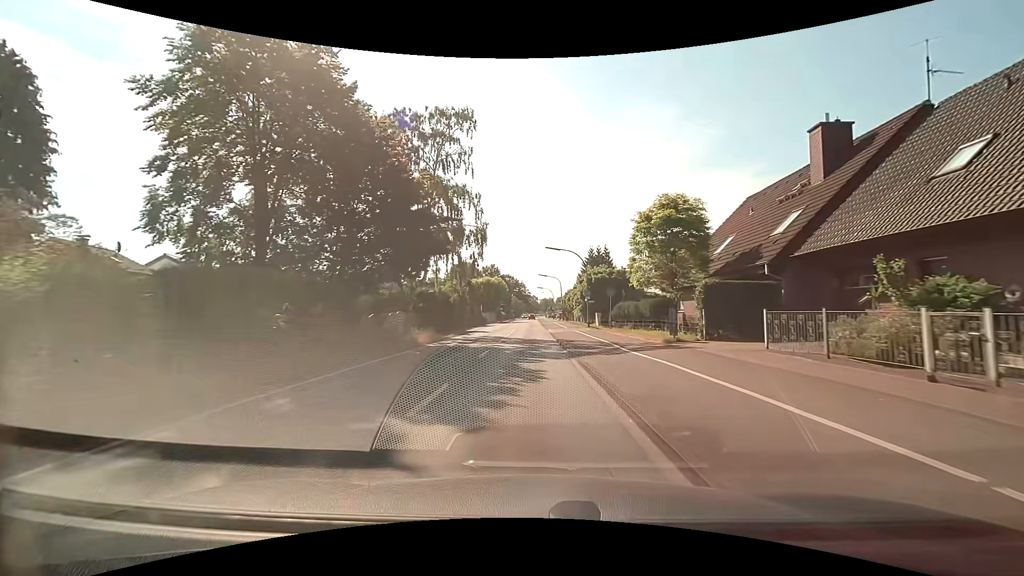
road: tertiary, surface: asphalt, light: Day
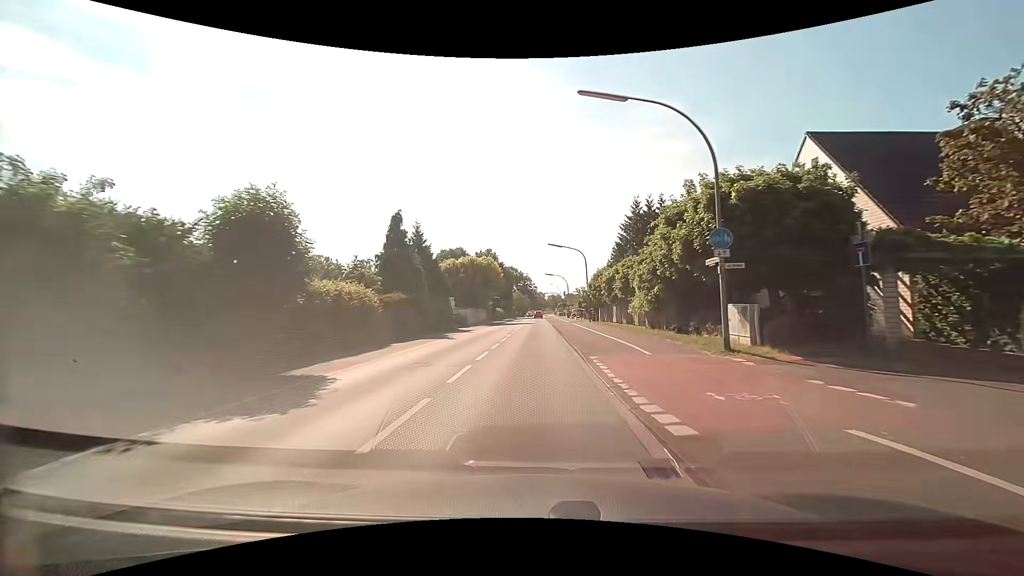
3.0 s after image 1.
(-0.1, +33.0) m; -1°
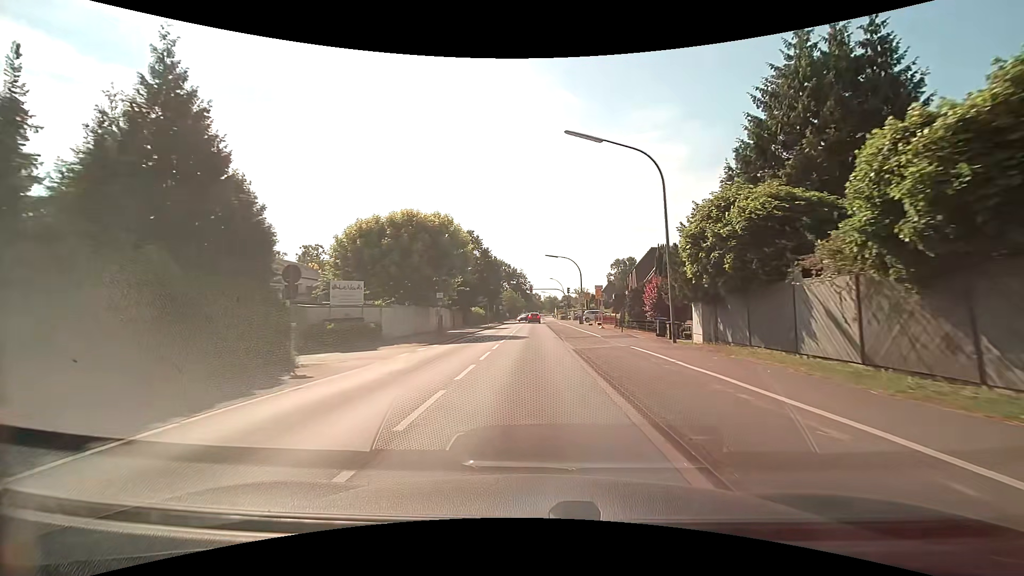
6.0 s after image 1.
(0.0, +30.6) m; +1°
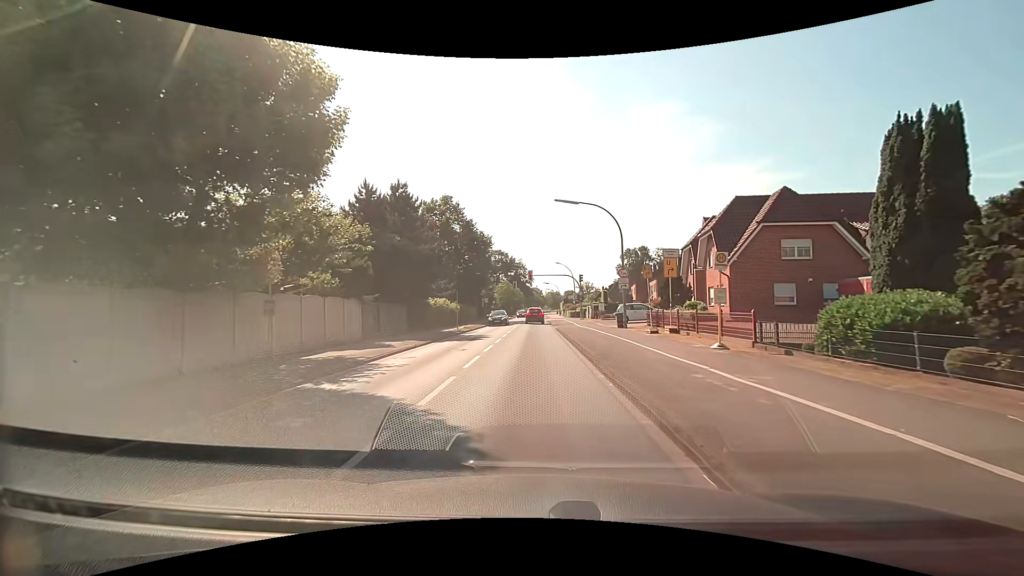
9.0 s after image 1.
(-0.1, +25.4) m; 0°
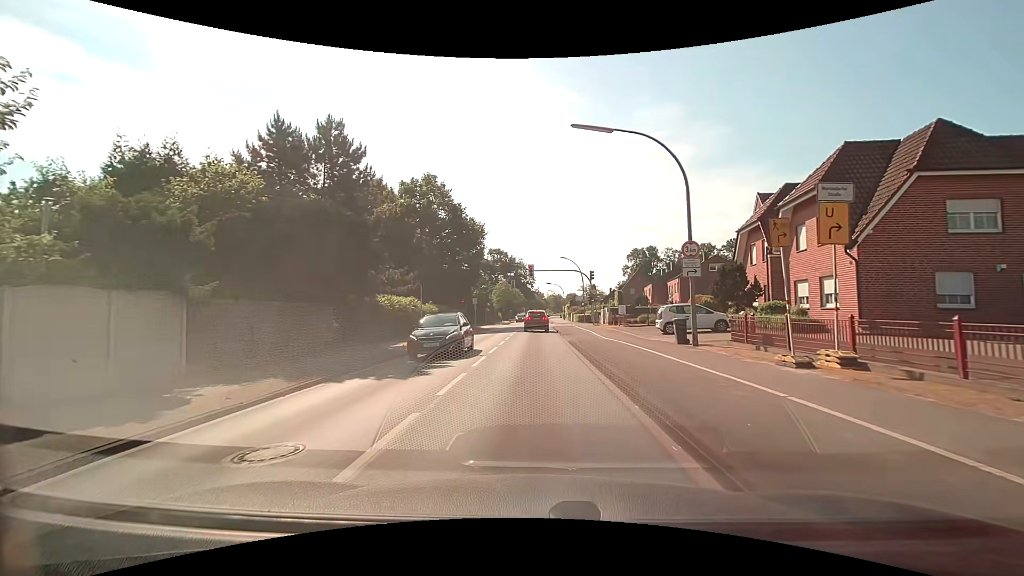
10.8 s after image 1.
(0.0, +12.3) m; 0°
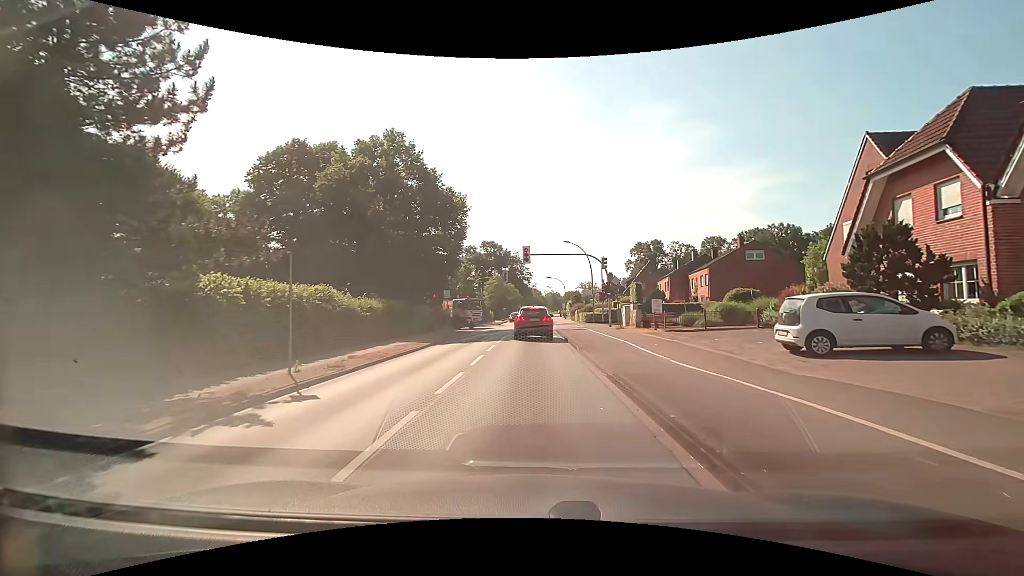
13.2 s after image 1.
(0.0, +13.3) m; +1°
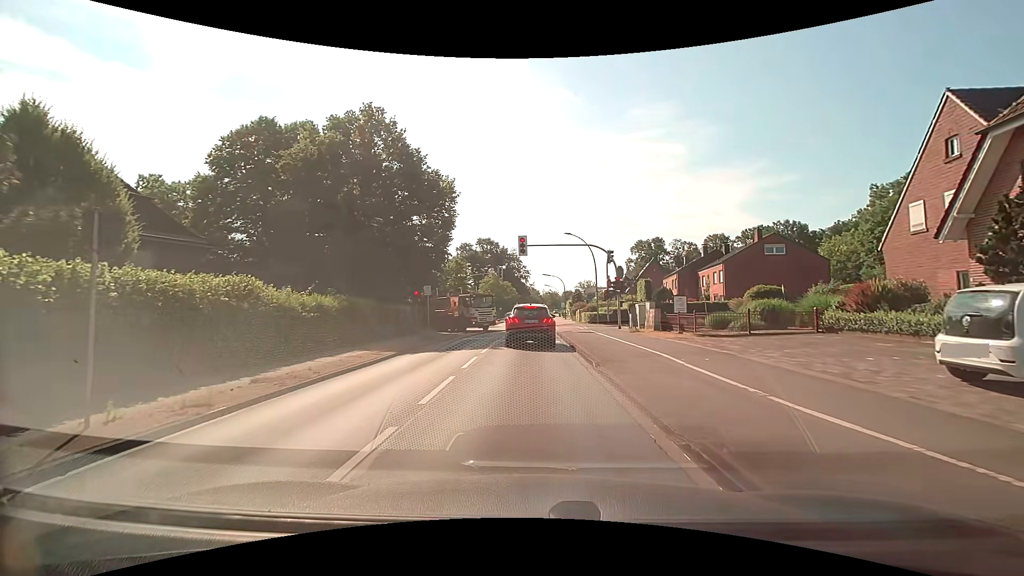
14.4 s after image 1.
(0.0, +5.3) m; 0°
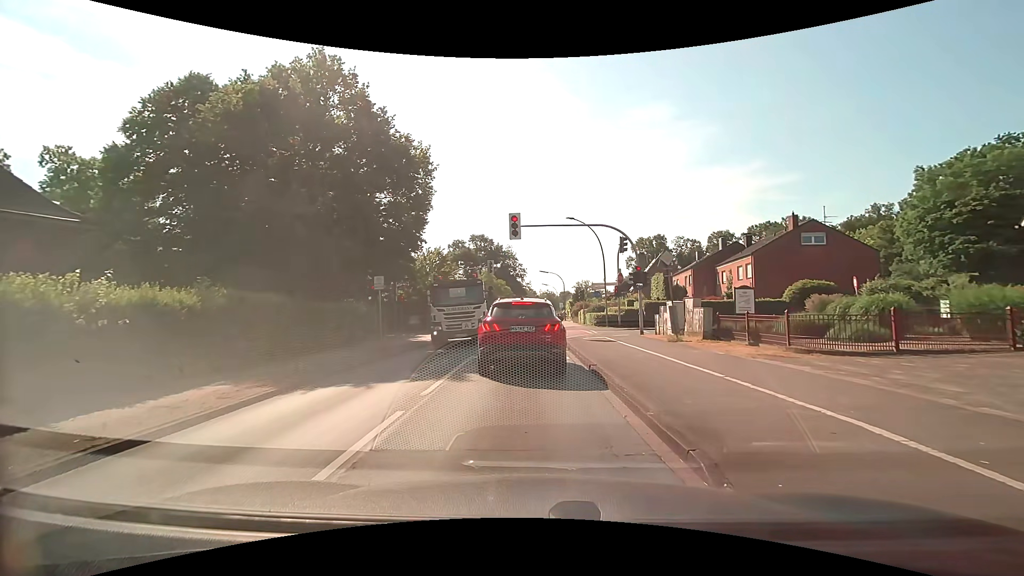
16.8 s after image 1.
(0.0, +8.0) m; 0°
(0, +10) (0, +20) (0, +30) (-1, +40) (-1, +50) (-1, +60) (-1, +70) (-1, +80) (-1, +90) (-1, +100) m
